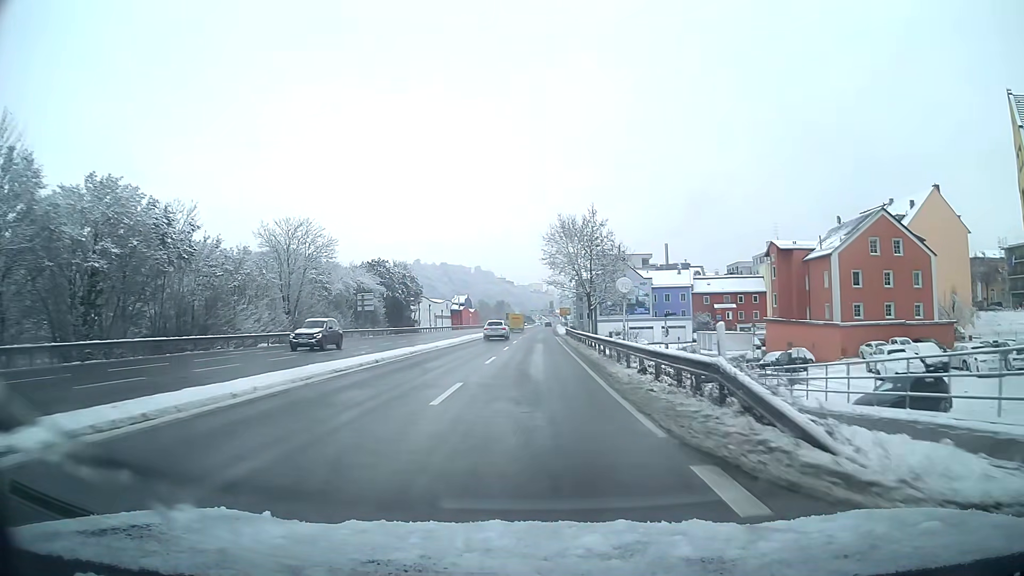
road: primary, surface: asphalt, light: Day
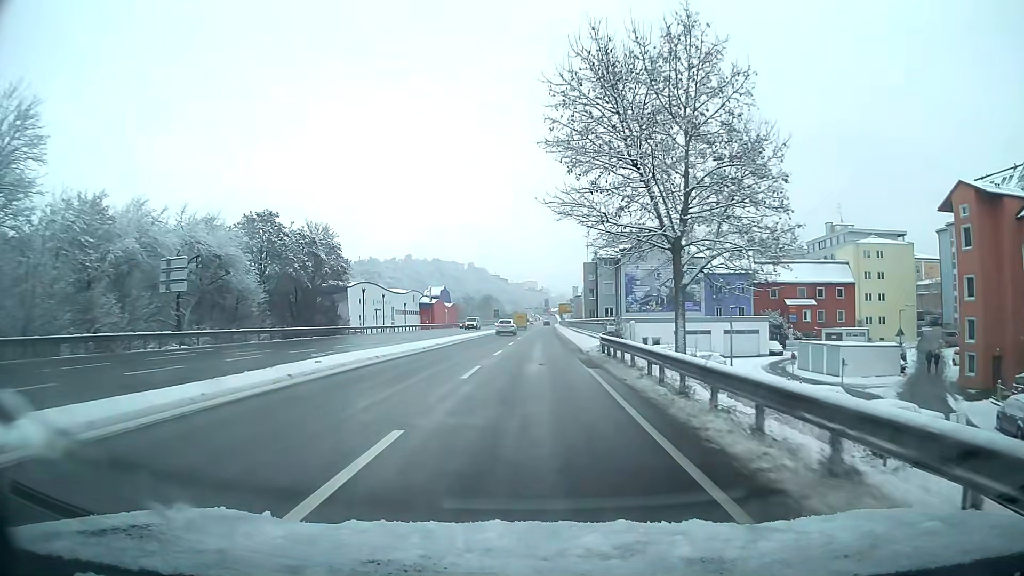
(+0.2, +39.8) m; +1°
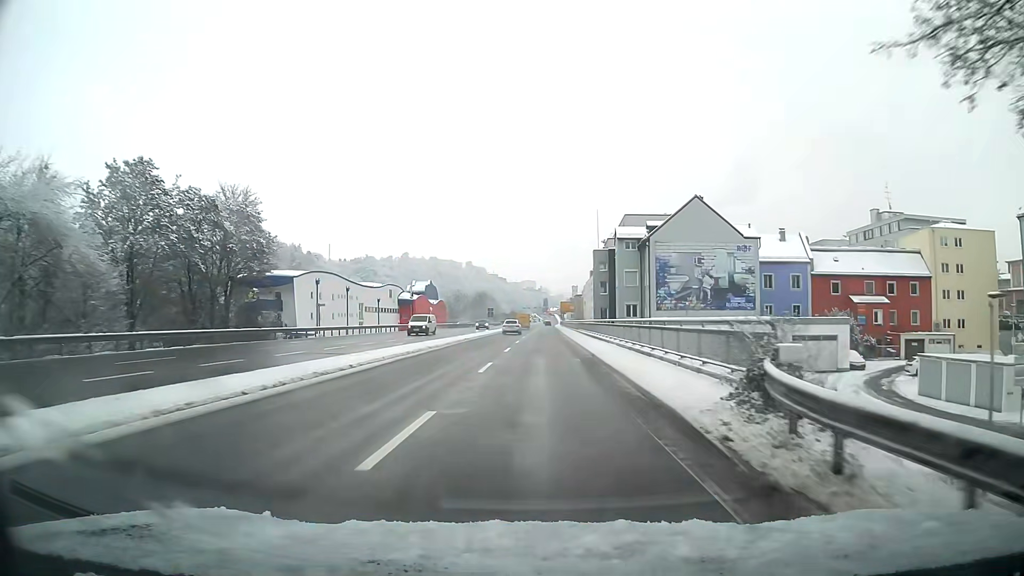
(+0.1, +20.0) m; 0°
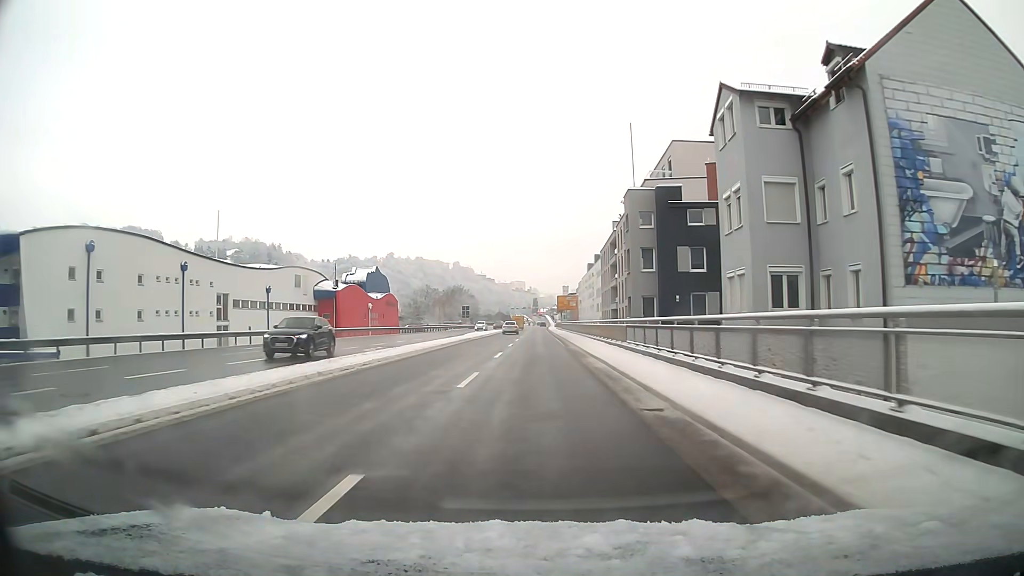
(+0.3, +40.5) m; +1°
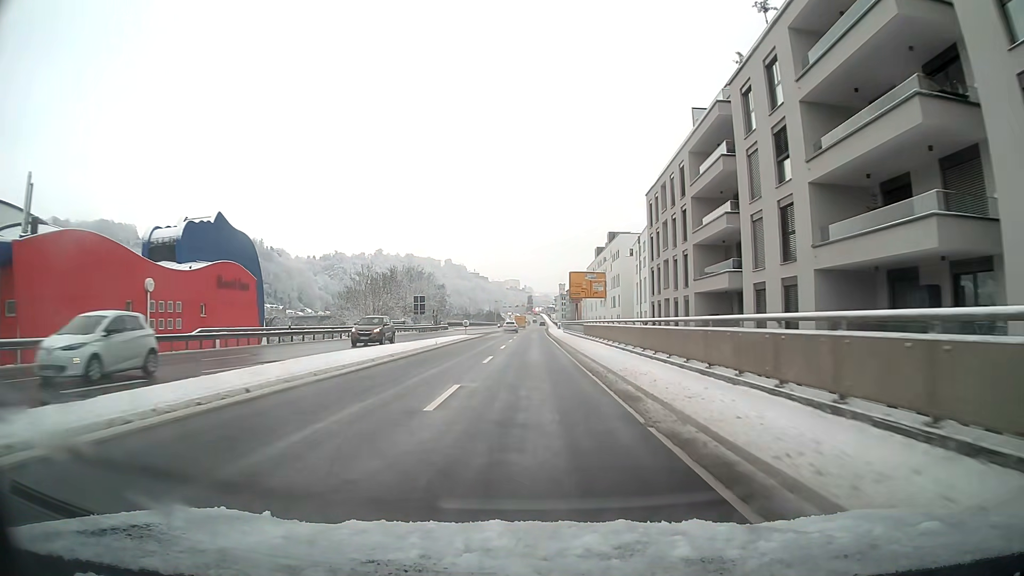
(+0.2, +51.9) m; 0°
